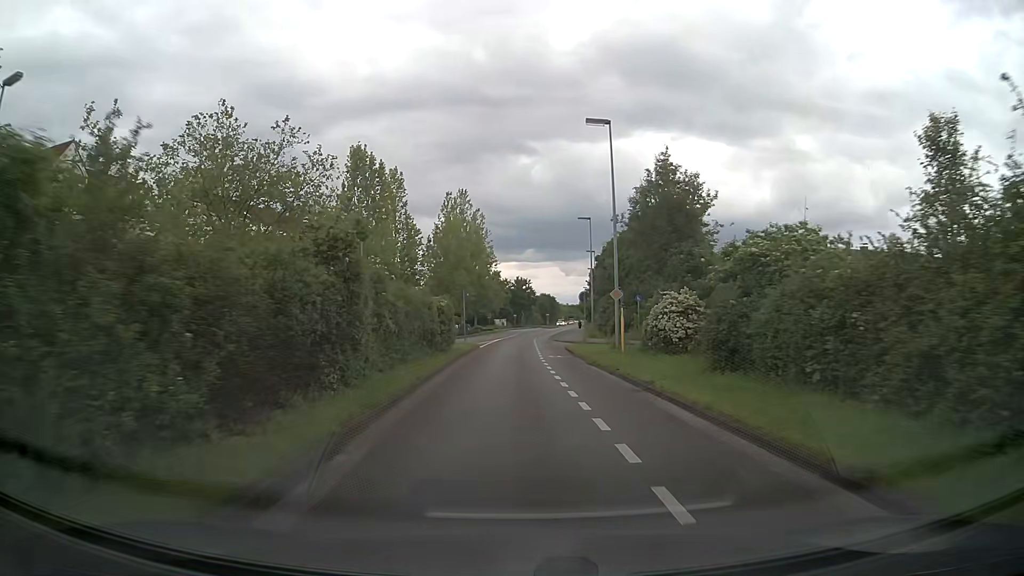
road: secondary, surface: asphalt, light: Day
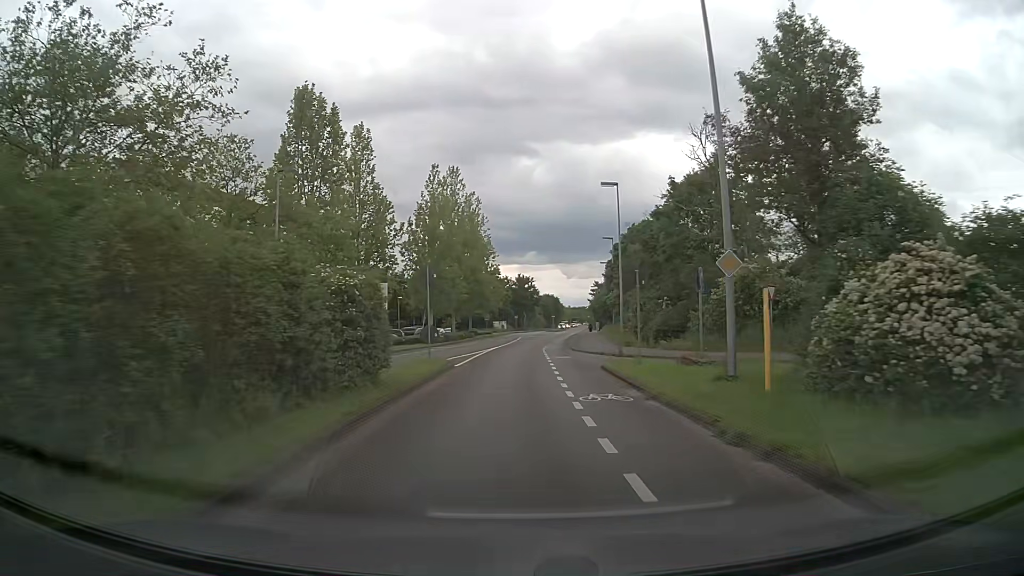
(-0.1, +15.3) m; 0°
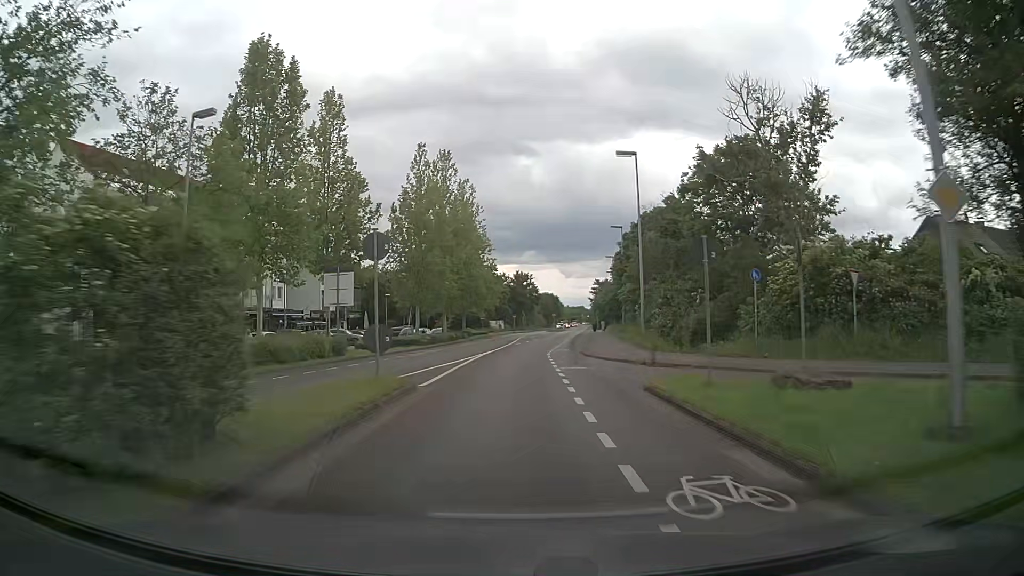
(0.0, +7.7) m; 0°
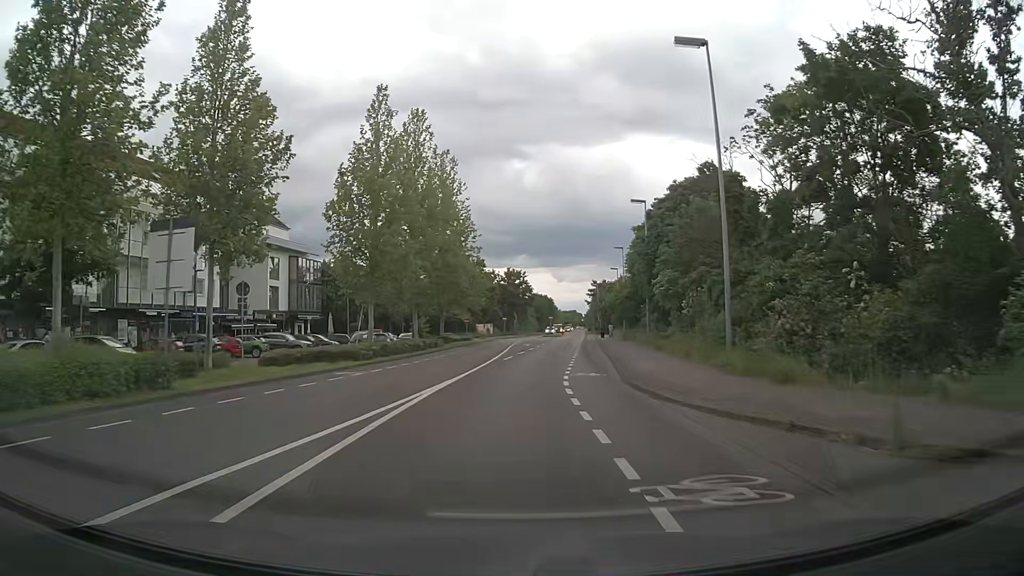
(0.0, +15.5) m; 0°
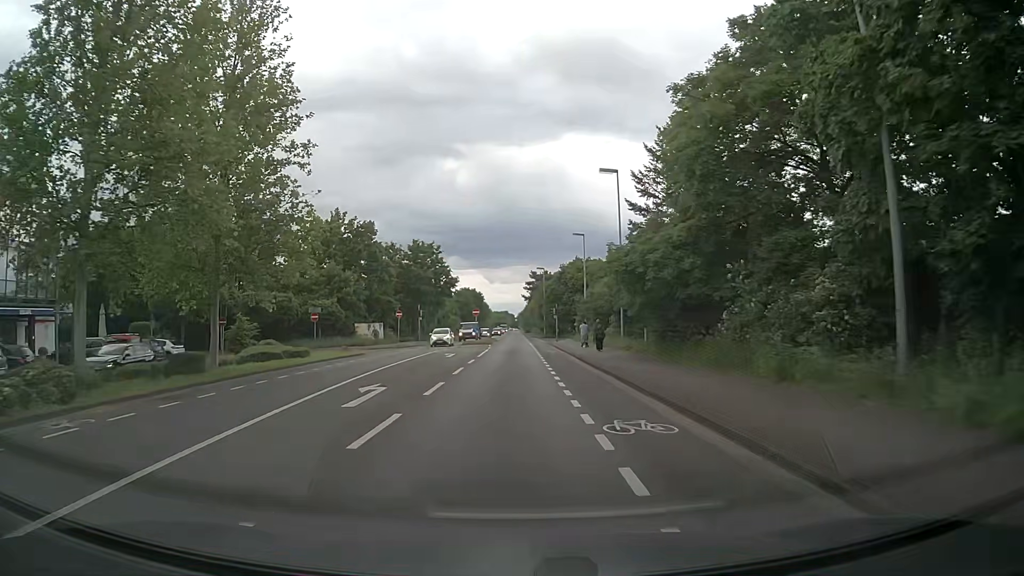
(+2.5, +38.7) m; +6°
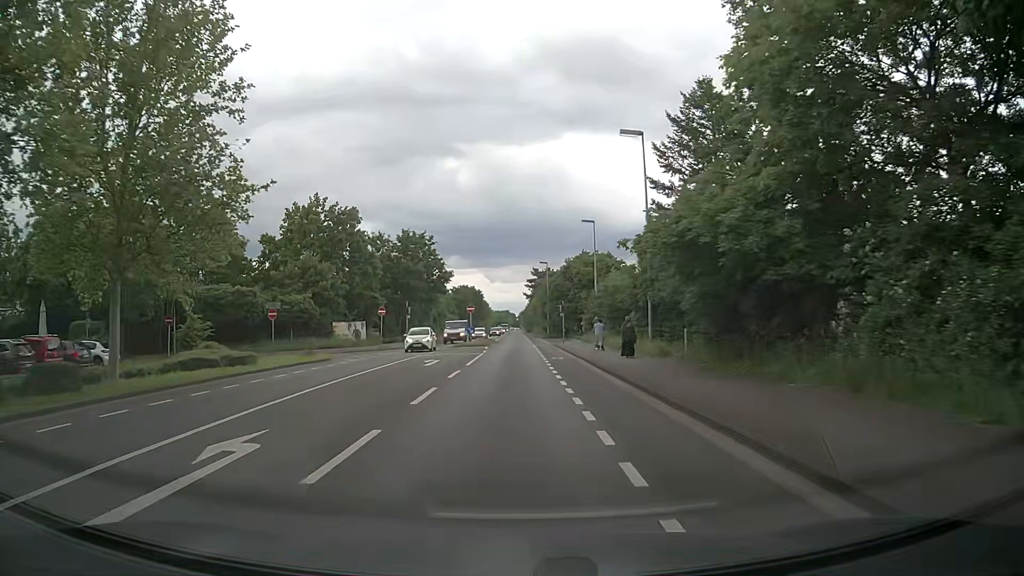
(0.0, +7.8) m; -1°
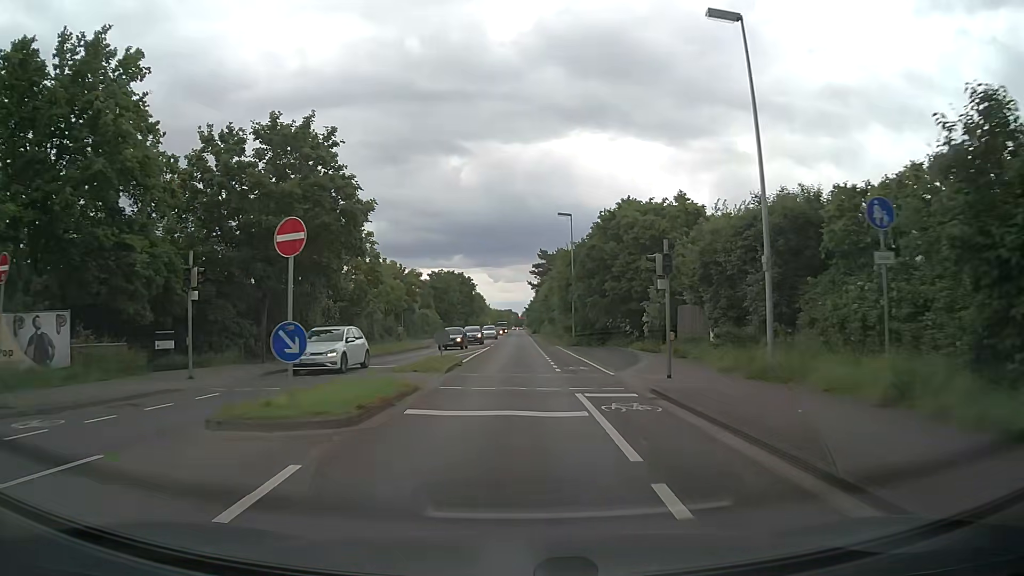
(+0.4, +39.1) m; 0°
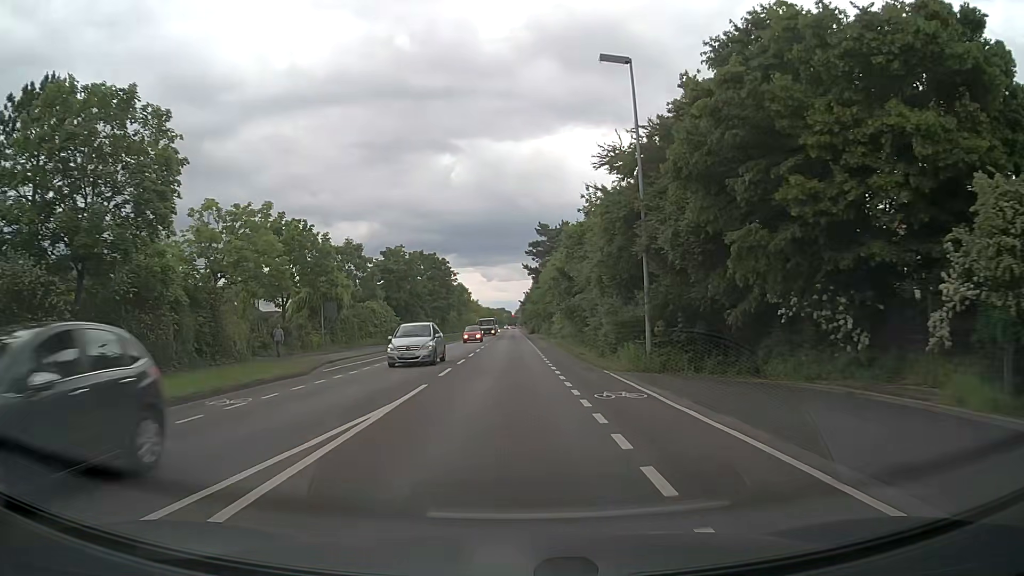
(+0.1, +31.4) m; +1°
(0, +10) (0, +20) (0, +30) (0, +40) (0, +50) (-1, +60) (-1, +70) (-1, +80) (-1, +90) (-1, +100) m
